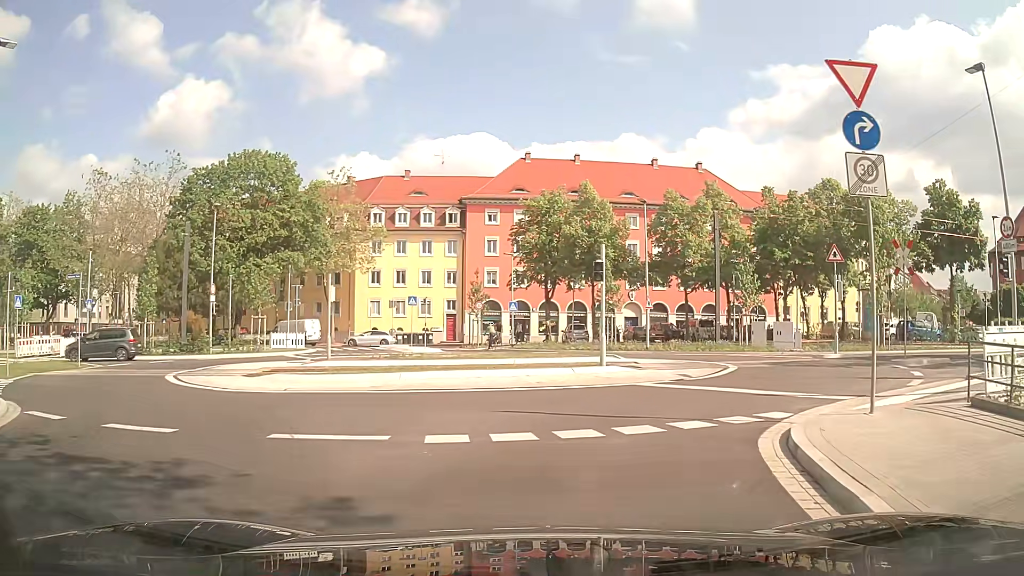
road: residential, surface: asphalt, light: Day
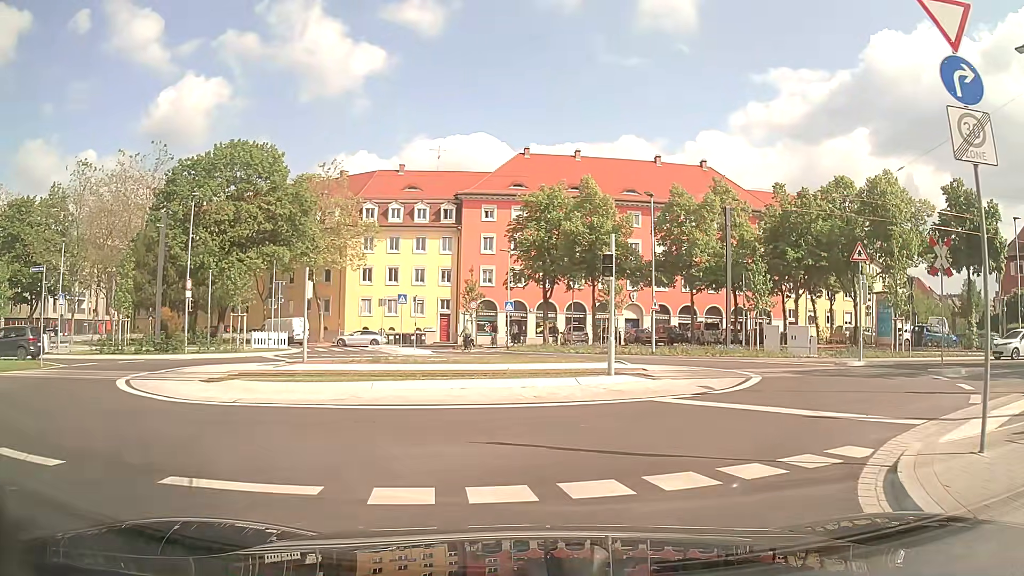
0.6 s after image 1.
(0.0, +2.6) m; +1°
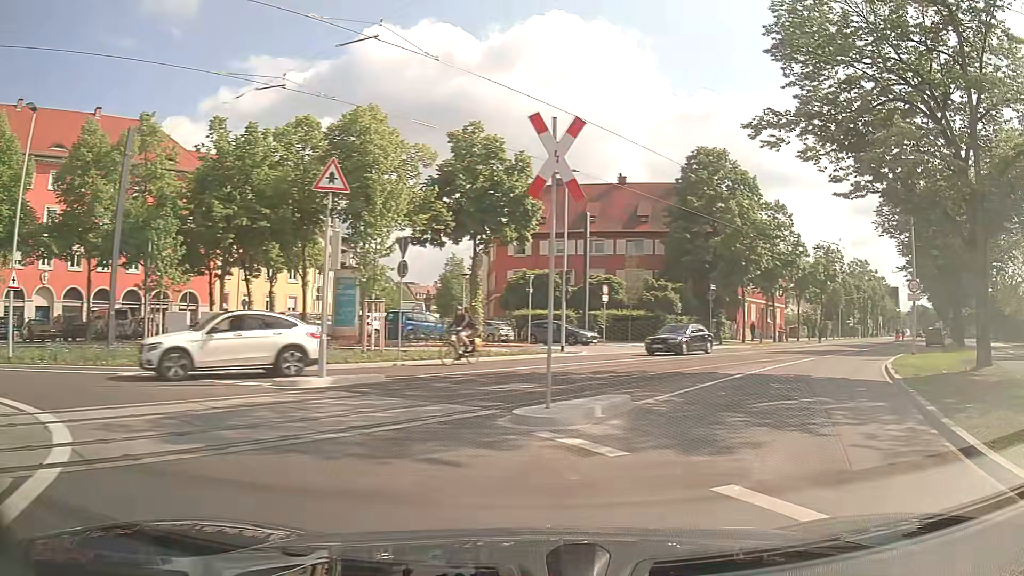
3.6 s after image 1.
(+4.4, +12.0) m; +49°
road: secondary
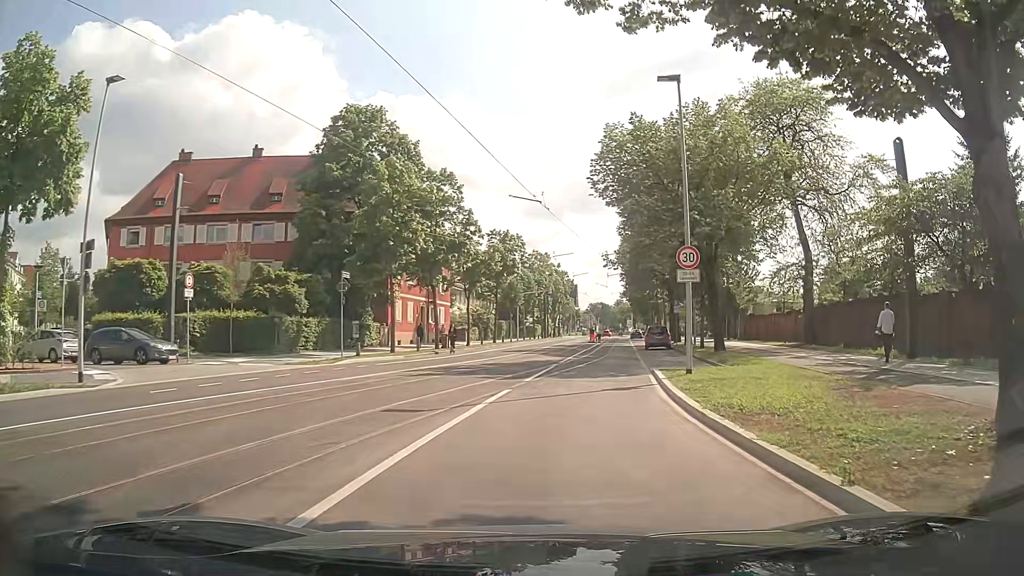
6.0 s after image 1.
(+4.0, +12.7) m; +27°
(+1, +10) (+2, +20) (+3, +30) (+4, +40) (+6, +50) (+8, +59) (+9, +69) (+10, +79) (+11, +89) (+12, +99) m
